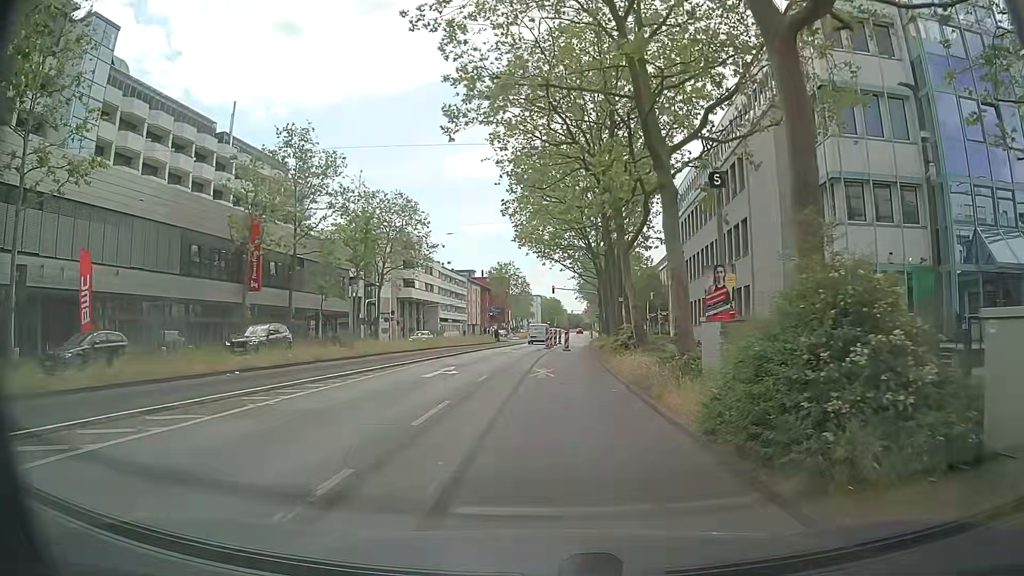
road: primary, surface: asphalt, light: Day
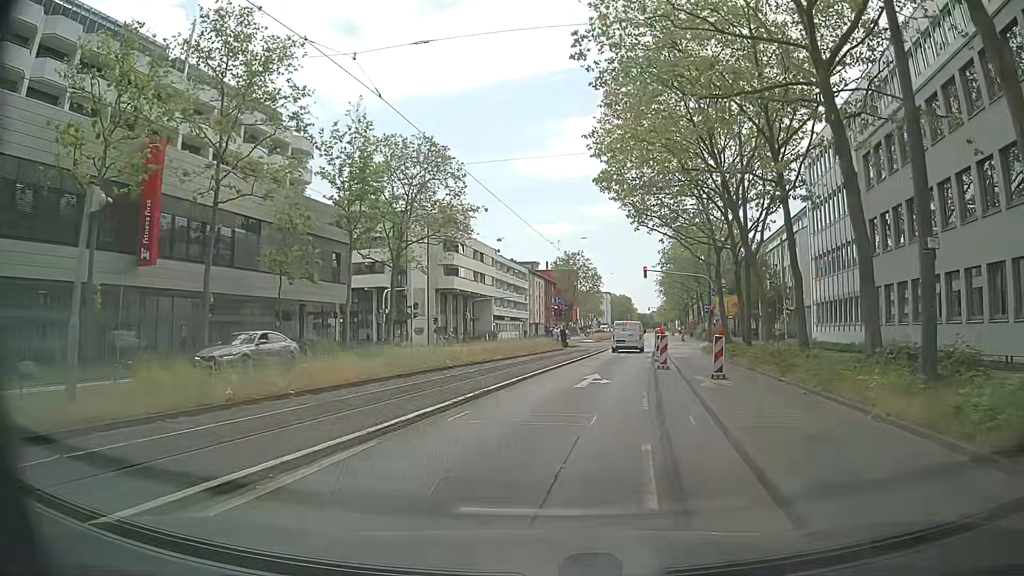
(-1.2, +22.7) m; -5°
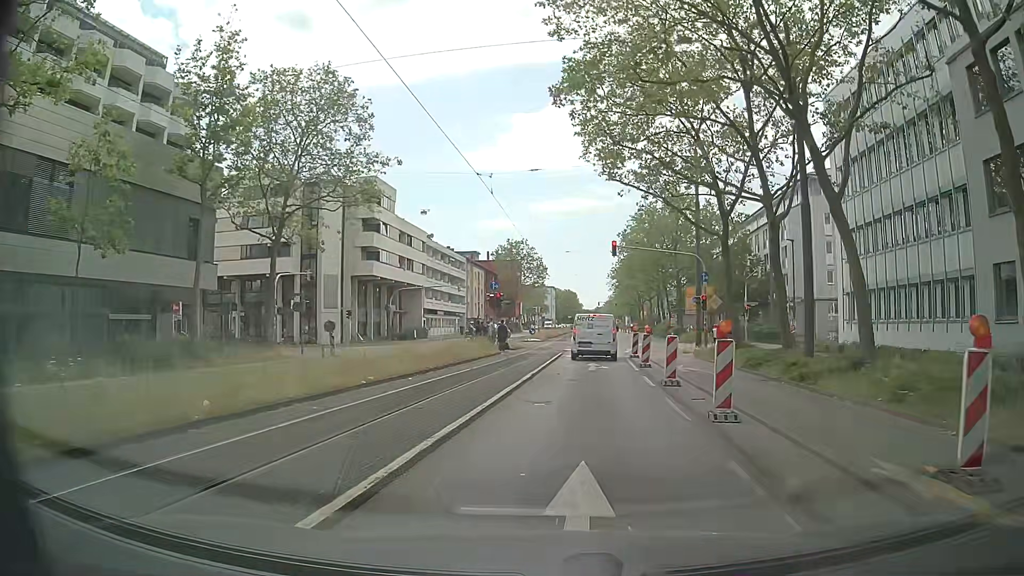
(+0.4, +13.6) m; +4°
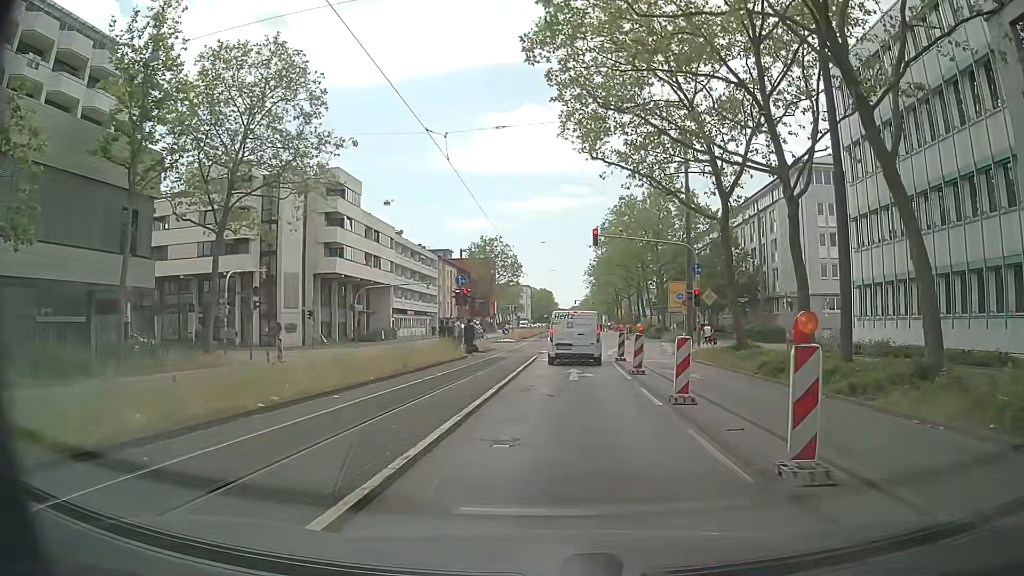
(+0.1, +4.2) m; +3°
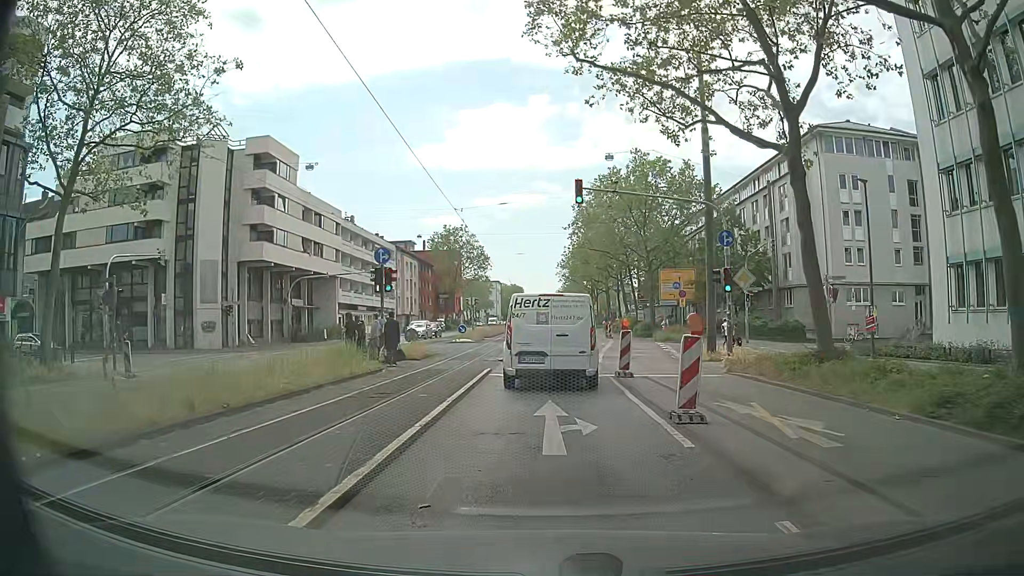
(+0.2, +10.6) m; +2°
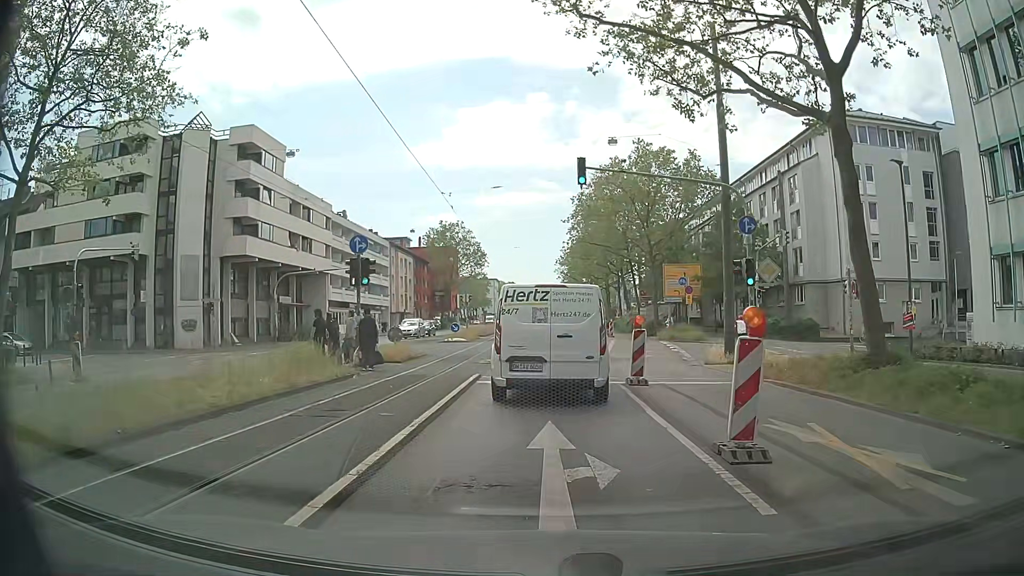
(0.0, +2.7) m; 0°
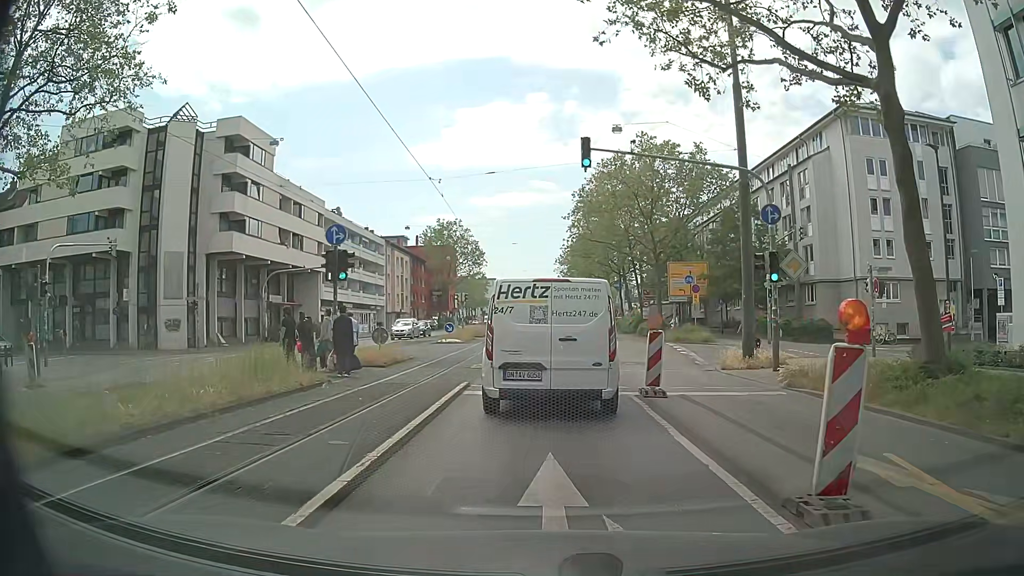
(0.0, +2.2) m; 0°
